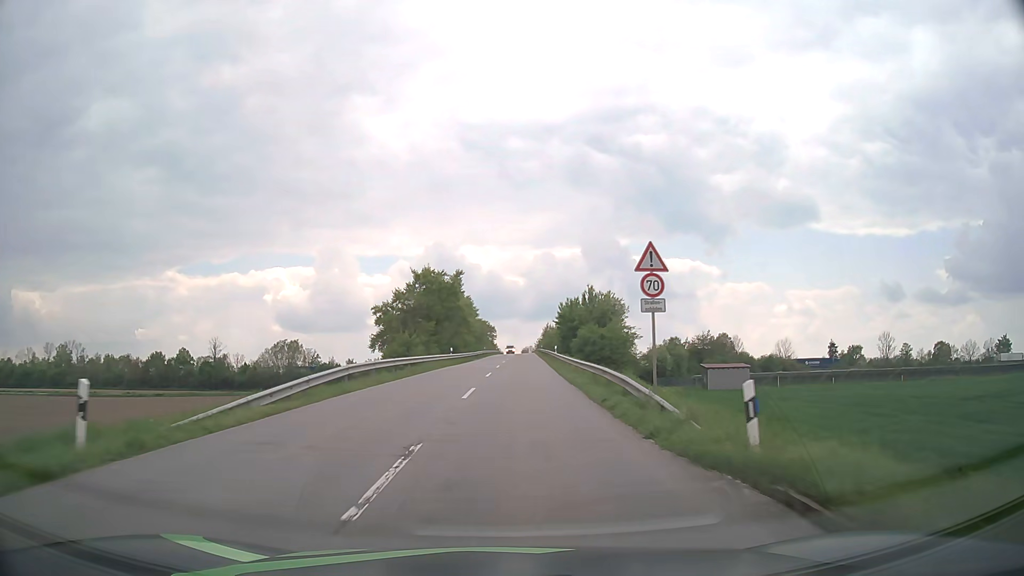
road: secondary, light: Day
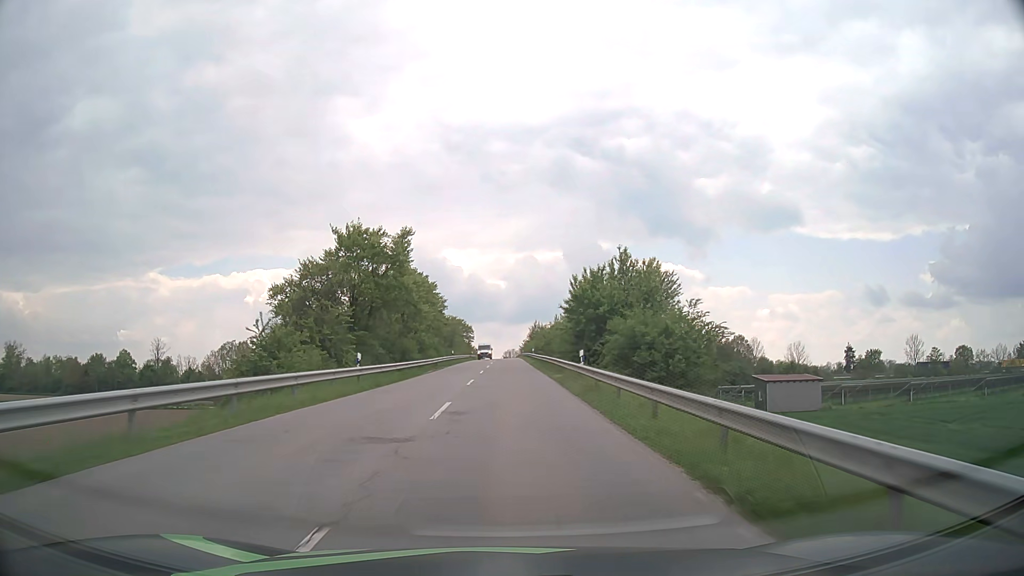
(+0.4, +28.5) m; +2°
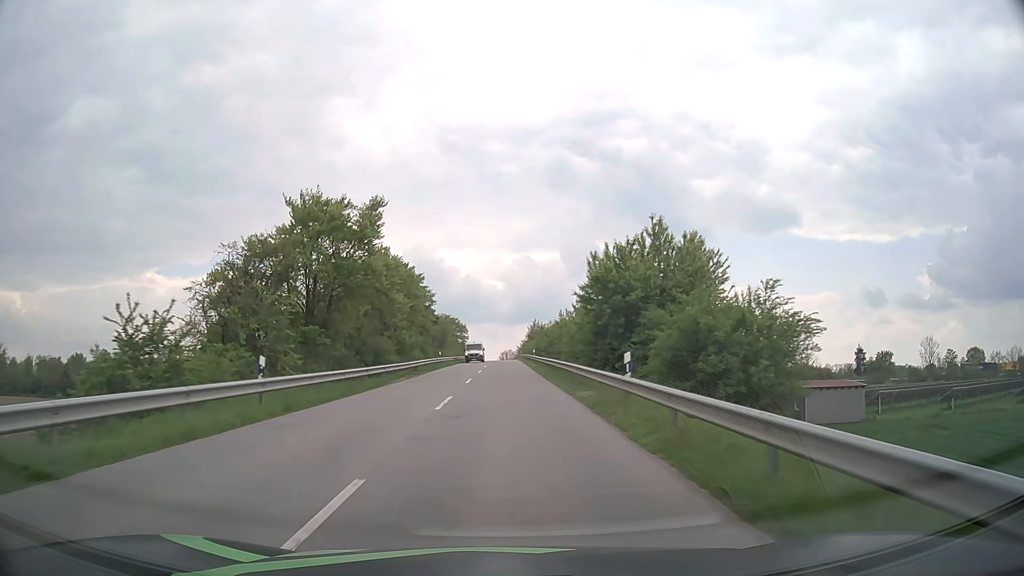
(0.0, +10.0) m; 0°
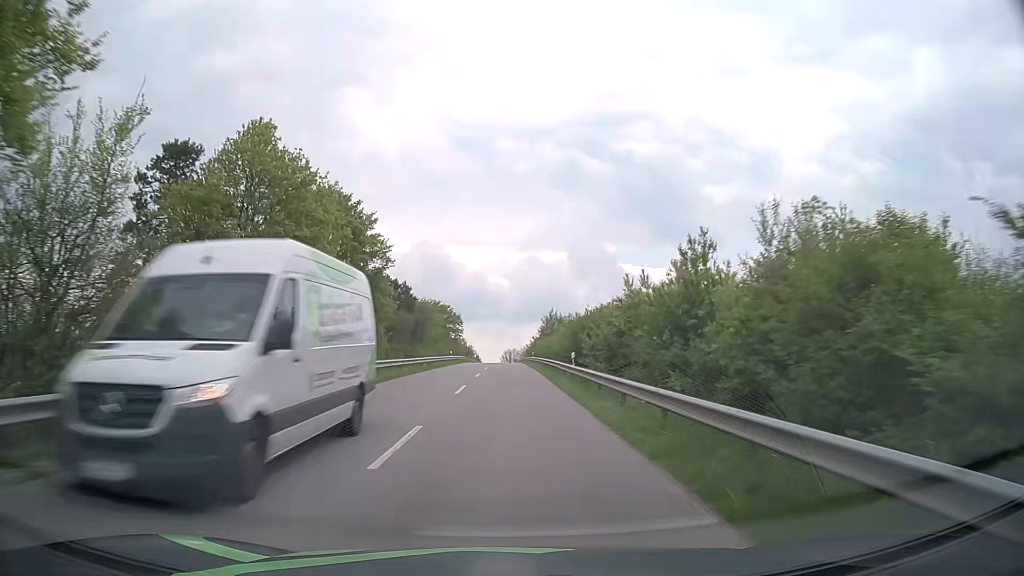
(-0.1, +31.8) m; 0°
